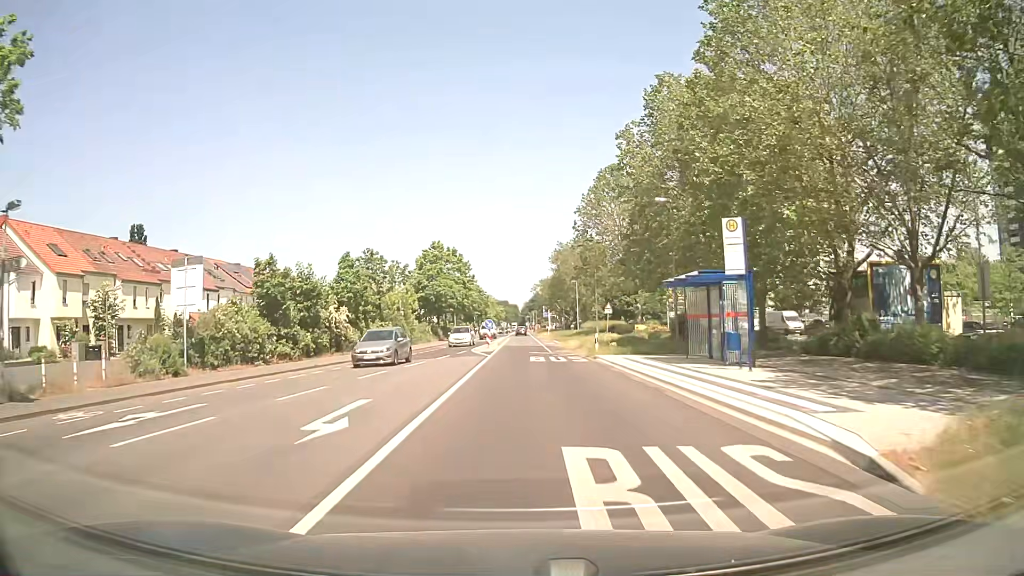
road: secondary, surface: asphalt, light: Day
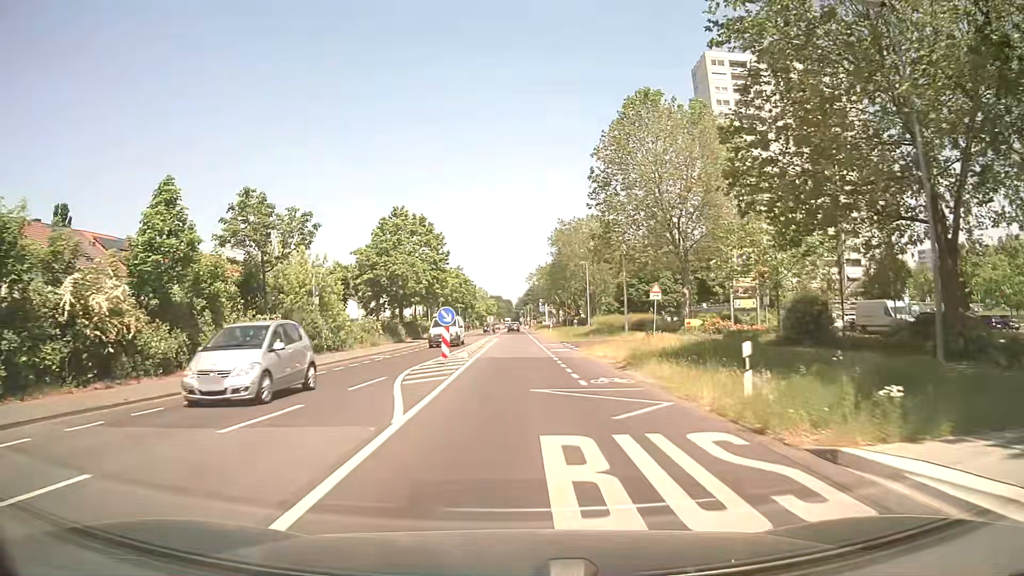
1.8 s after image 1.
(+0.2, +22.9) m; 0°
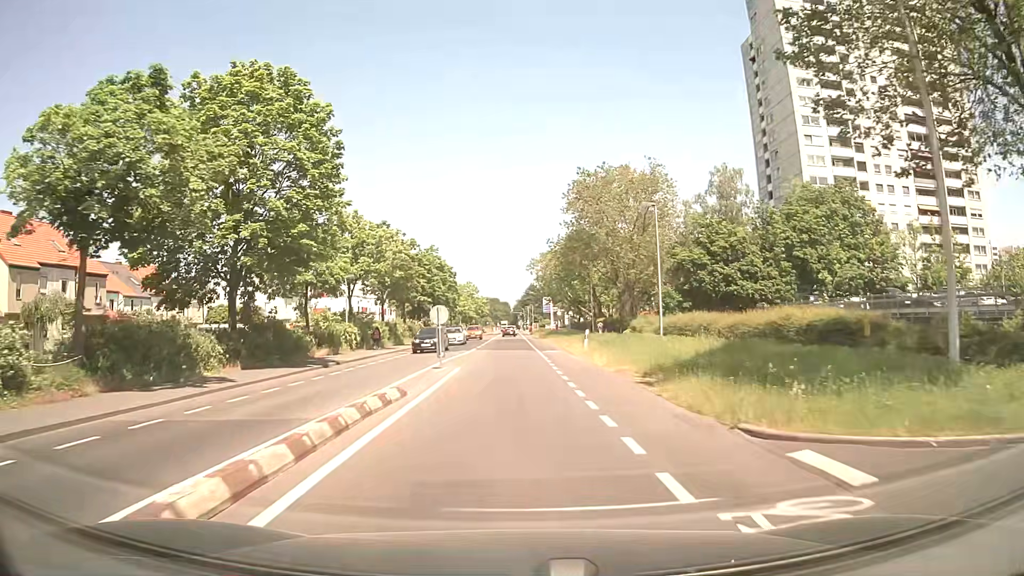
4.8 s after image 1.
(0.0, +37.8) m; 0°
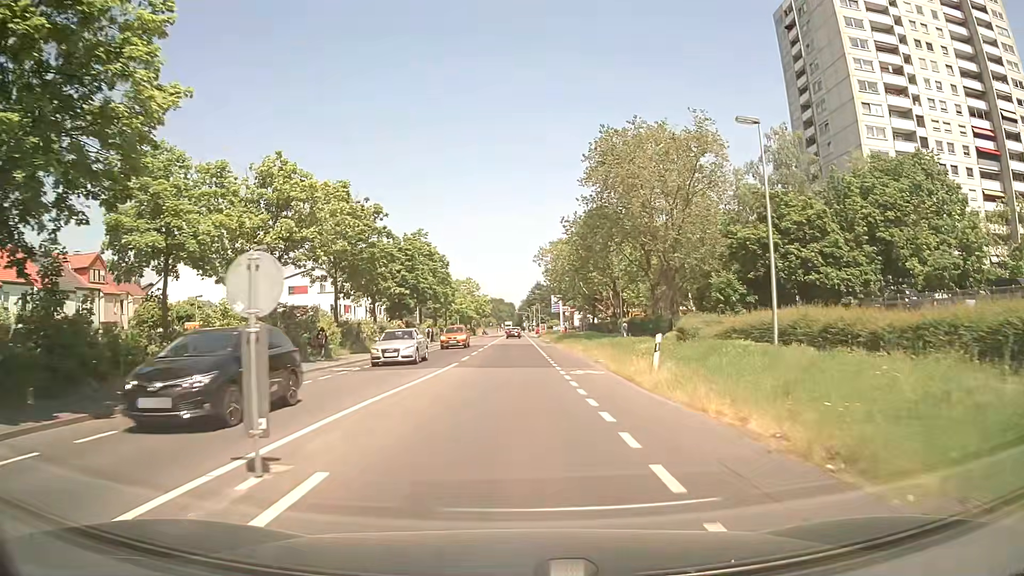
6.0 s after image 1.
(-0.1, +15.8) m; -1°
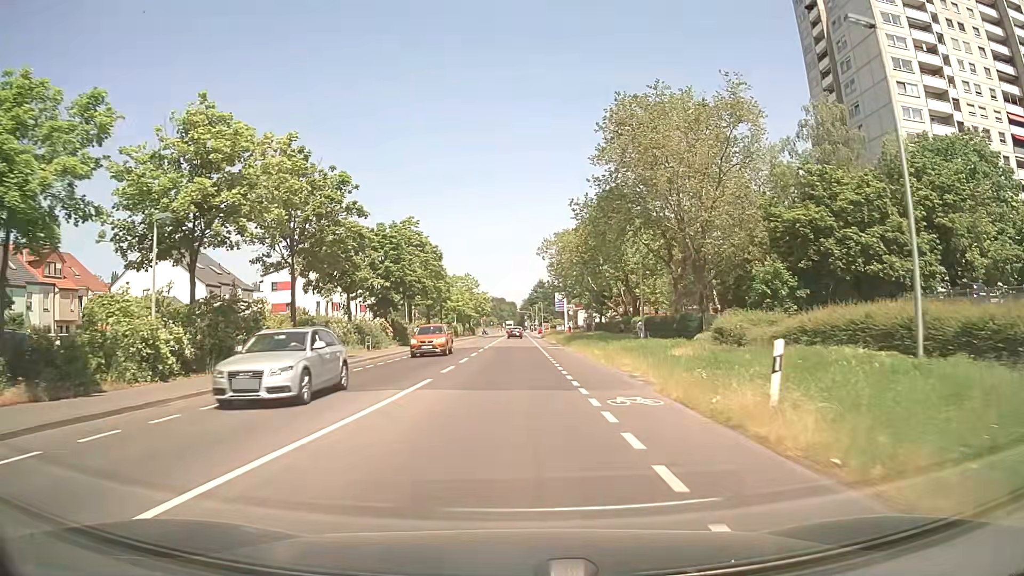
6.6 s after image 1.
(+0.1, +8.1) m; 0°
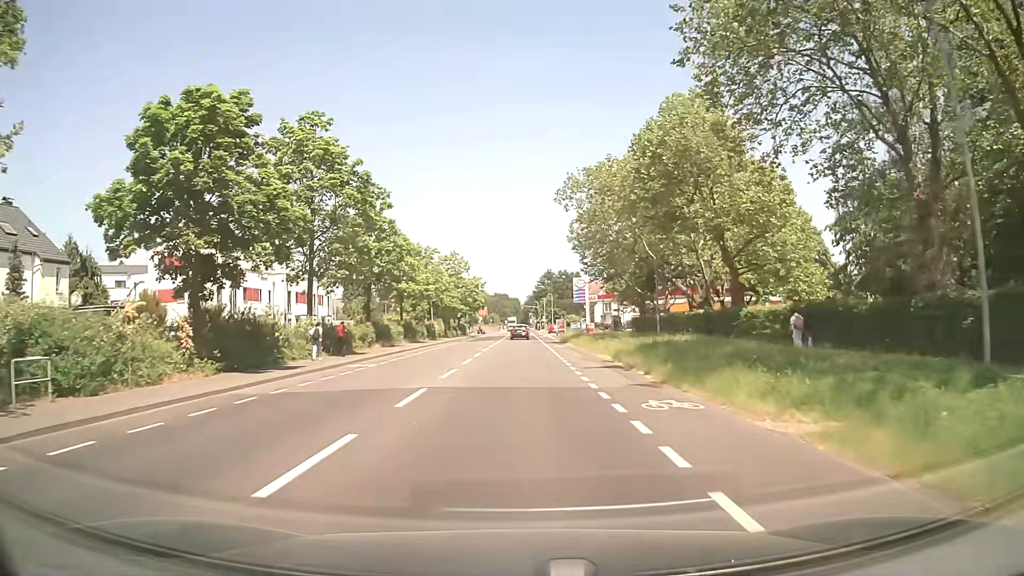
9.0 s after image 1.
(+0.1, +33.3) m; 0°
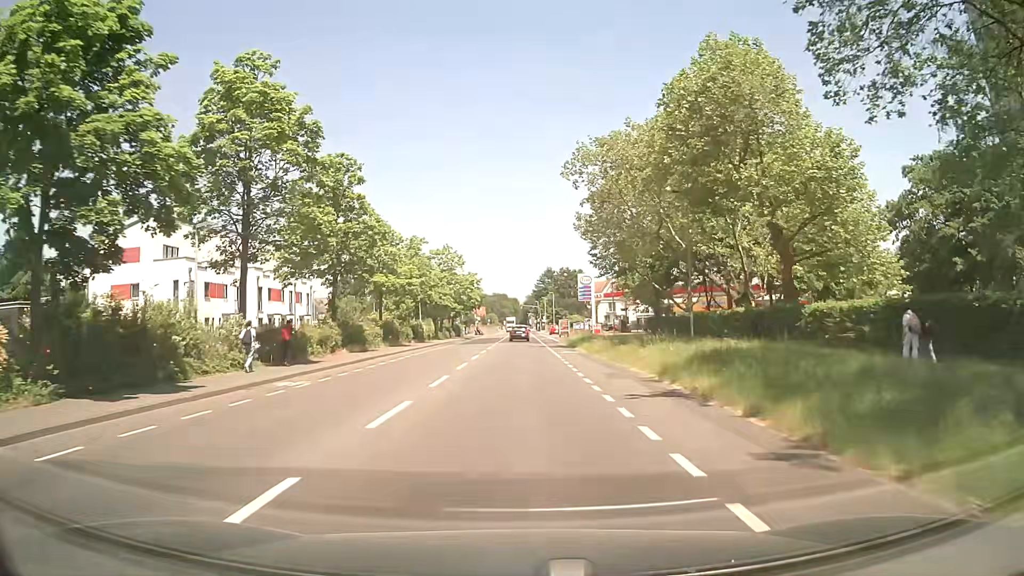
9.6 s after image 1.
(0.0, +8.4) m; 0°
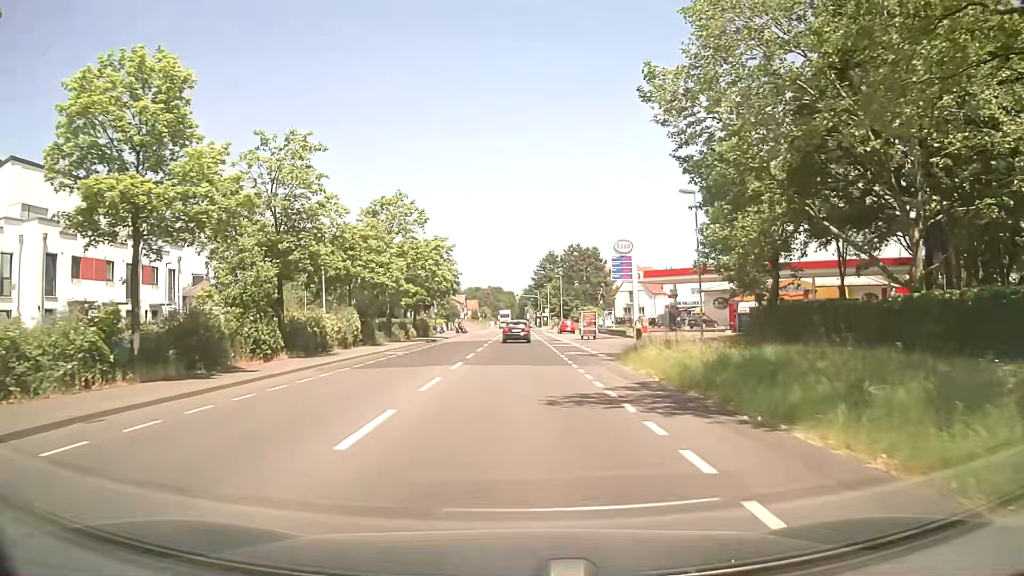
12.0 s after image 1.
(+0.2, +32.0) m; +1°
